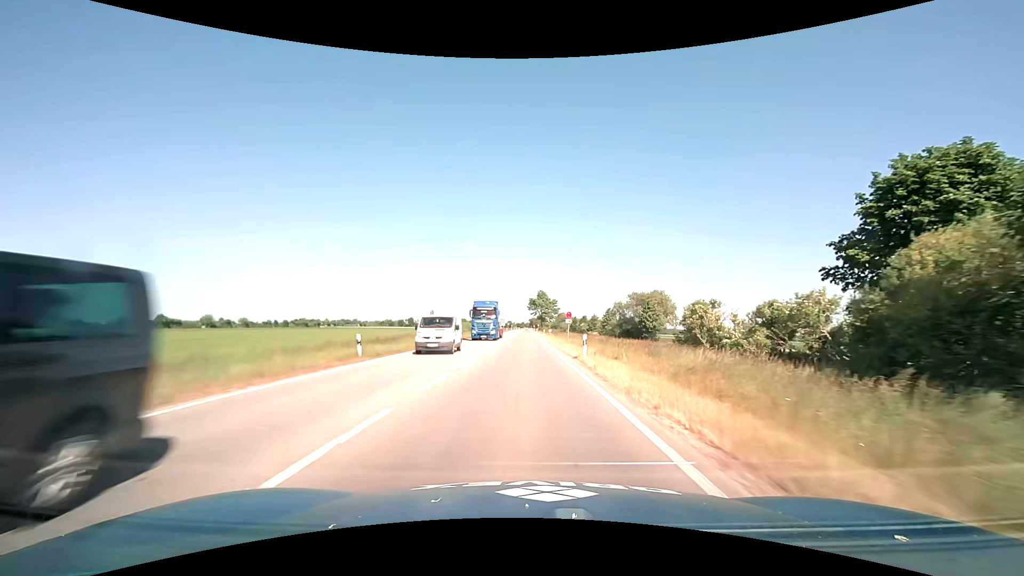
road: primary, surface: asphalt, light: Day
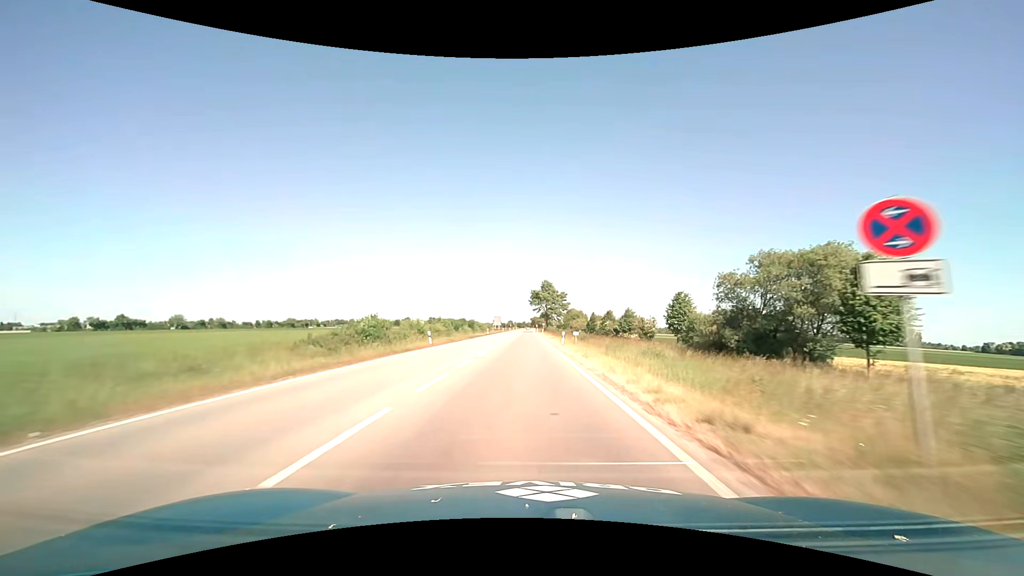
(0.0, +36.8) m; 0°
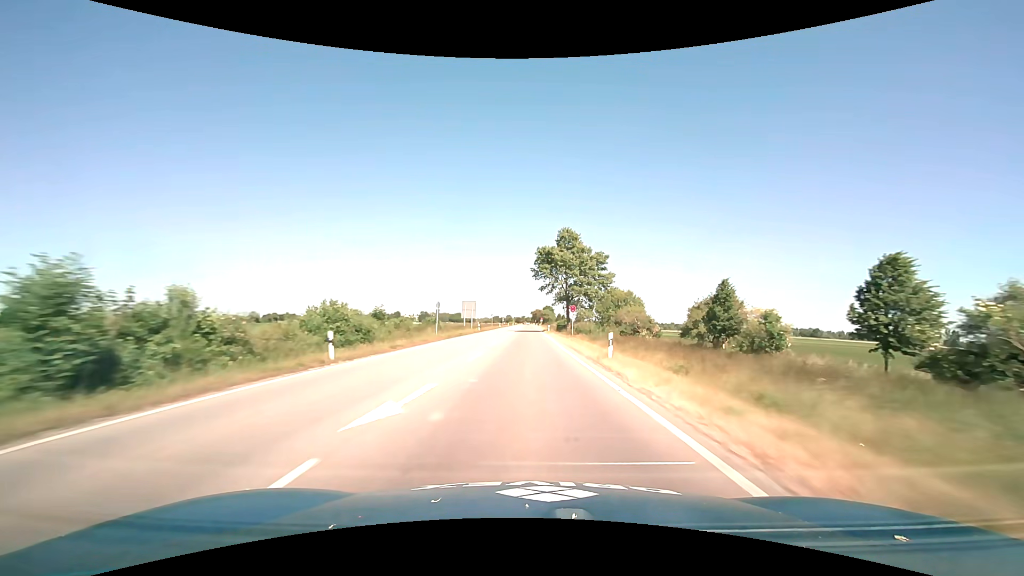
(-0.2, +69.6) m; 0°
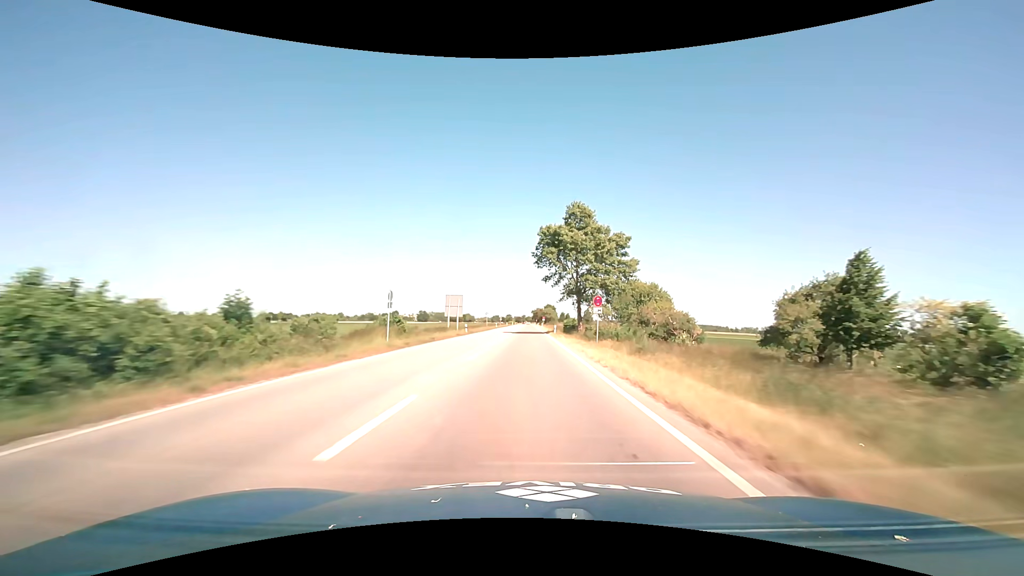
(0.0, +14.6) m; 0°
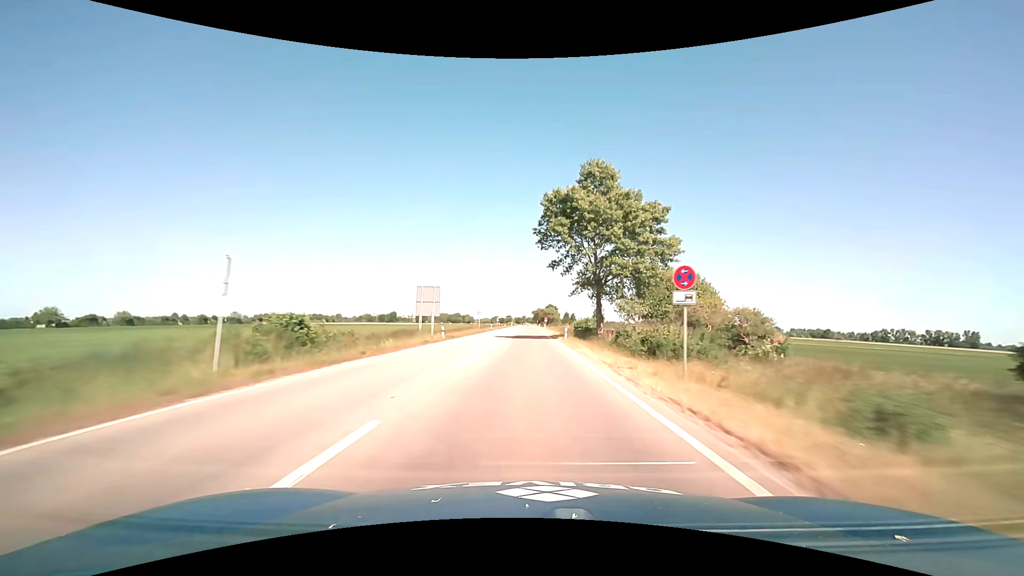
(0.0, +14.7) m; 0°
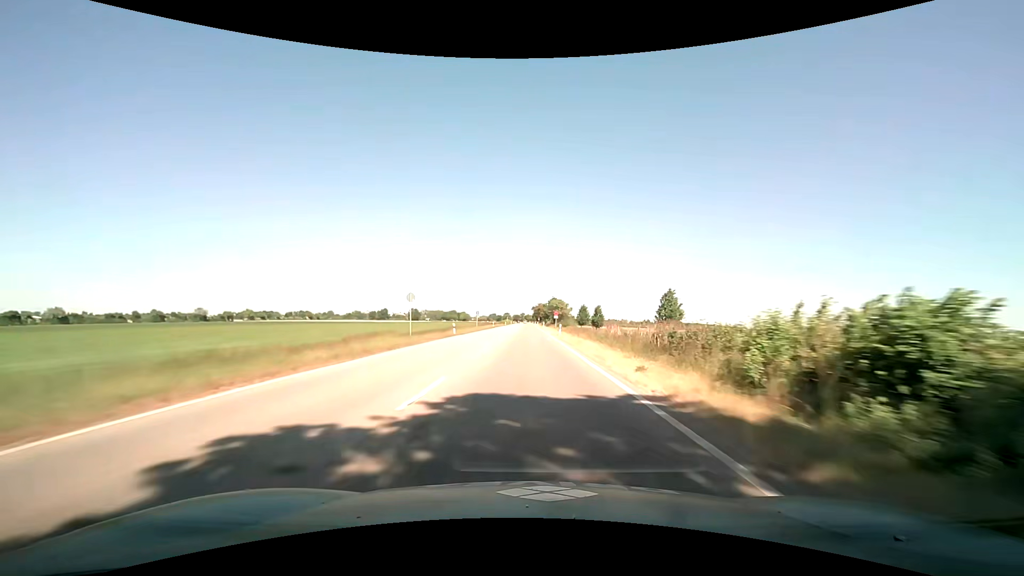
(0.0, +44.1) m; 0°
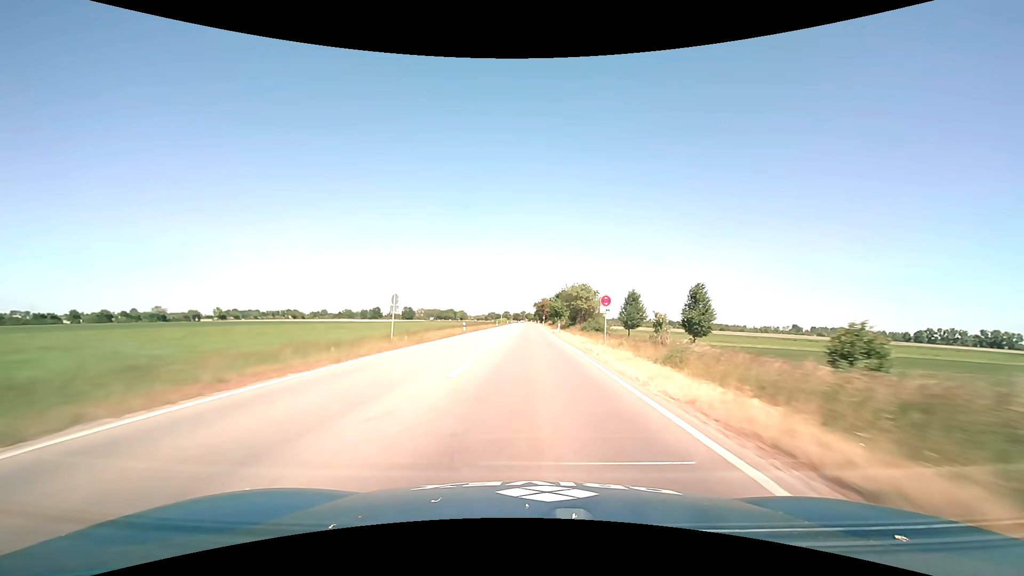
(-0.1, +44.3) m; 0°
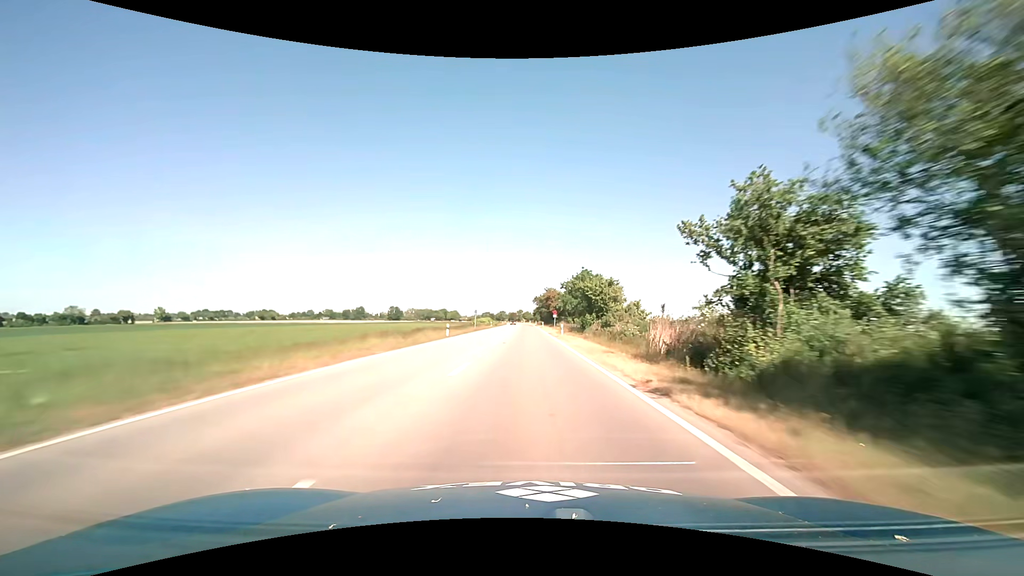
(+0.2, +60.2) m; 0°
(0, +10) (0, +20) (0, +30) (0, +40) (0, +50) (0, +60) (0, +70) (0, +80) (0, +90) (0, +100) m
